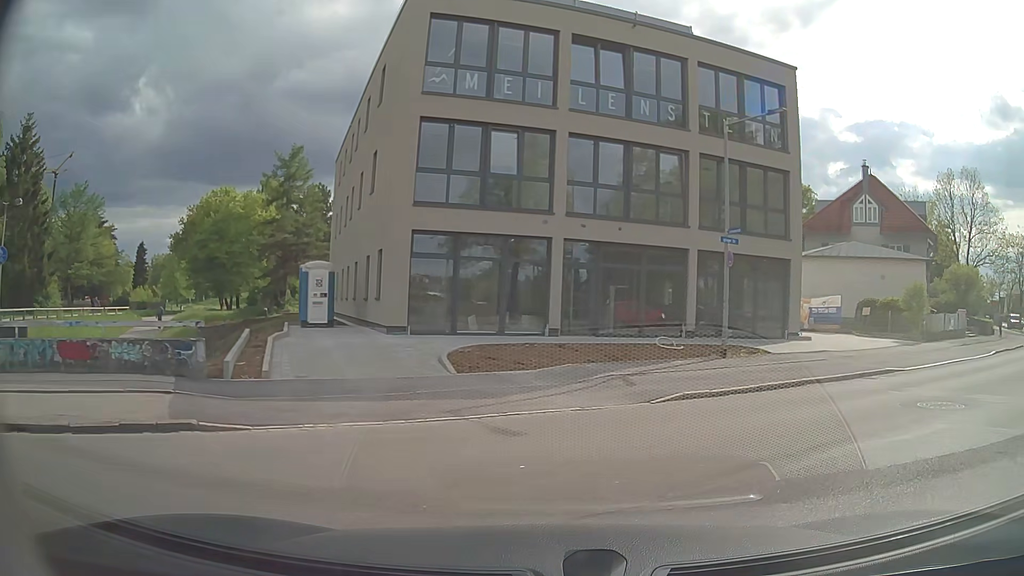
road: tertiary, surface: asphalt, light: Day
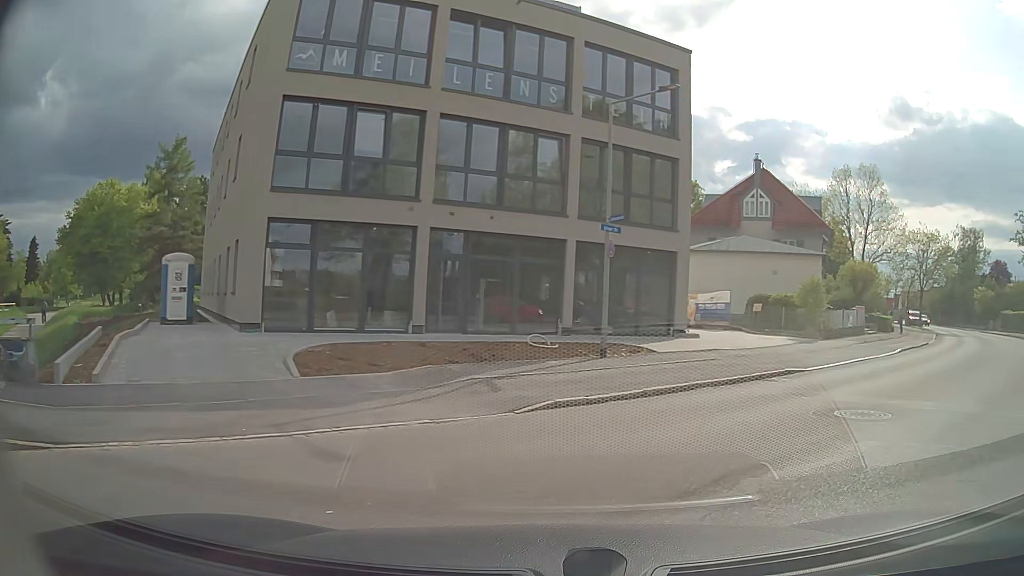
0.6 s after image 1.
(+0.2, +1.6) m; +12°
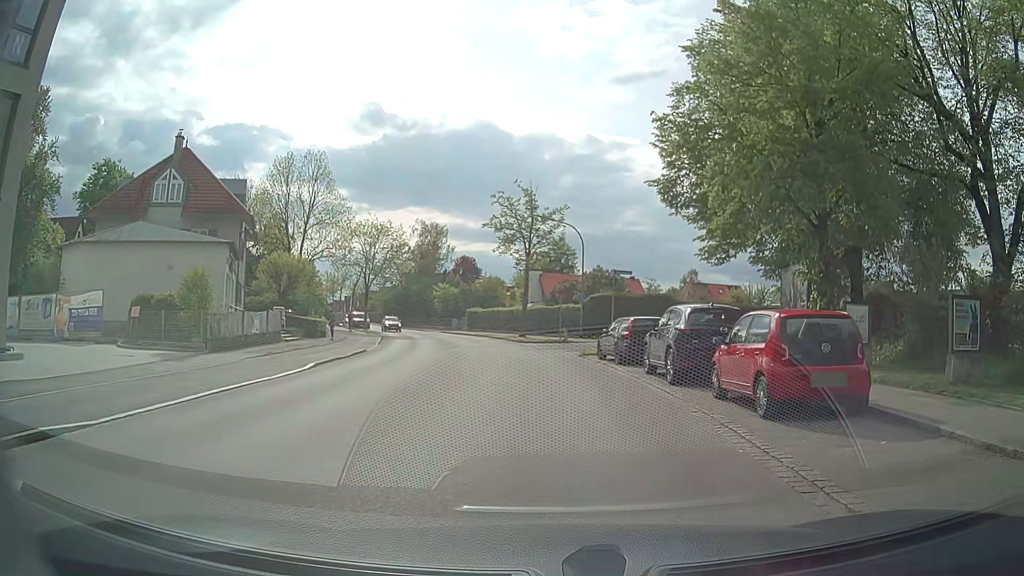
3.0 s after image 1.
(+4.3, +7.7) m; +45°
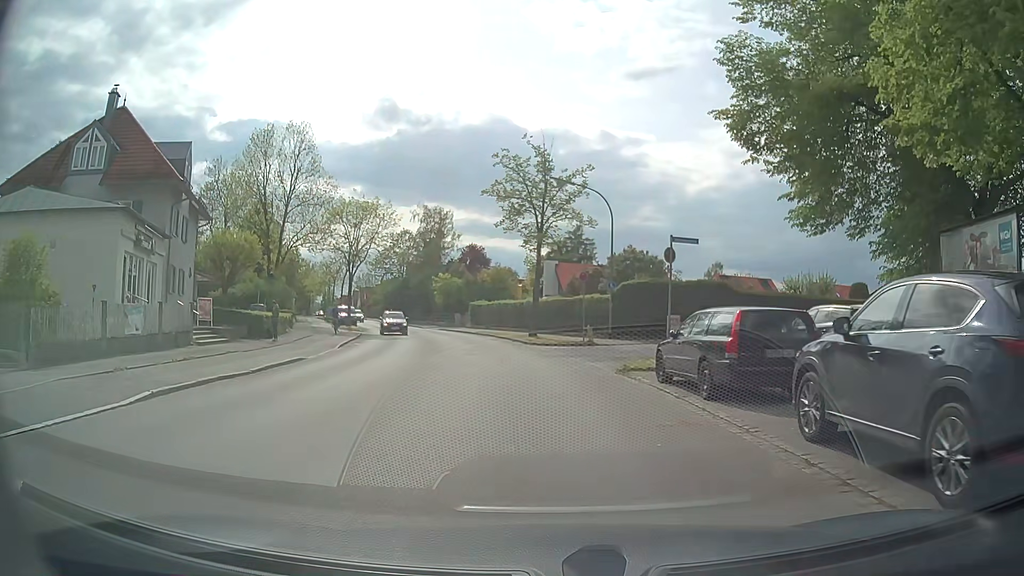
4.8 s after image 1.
(0.0, +10.0) m; -1°
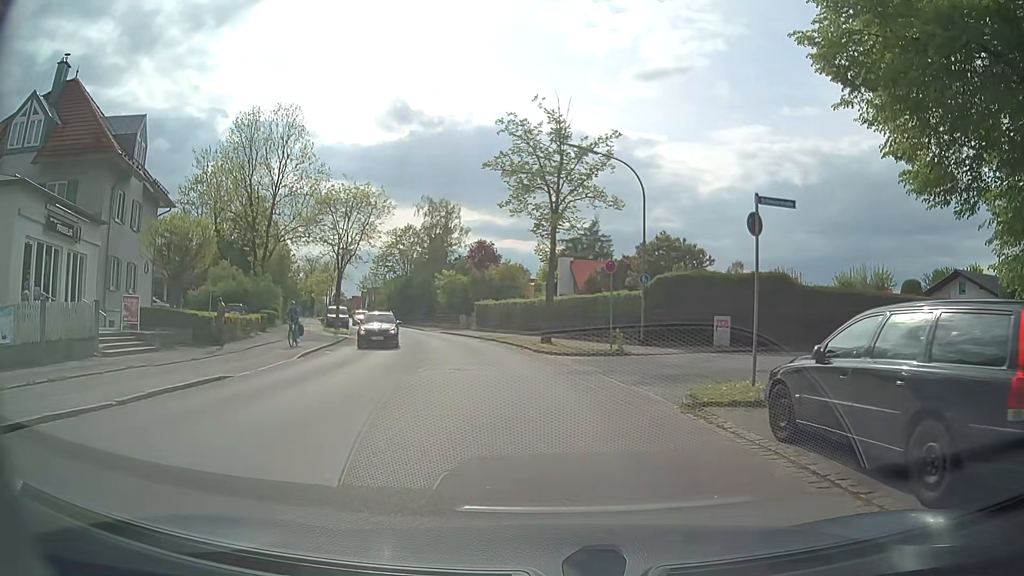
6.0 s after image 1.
(0.0, +6.2) m; -2°
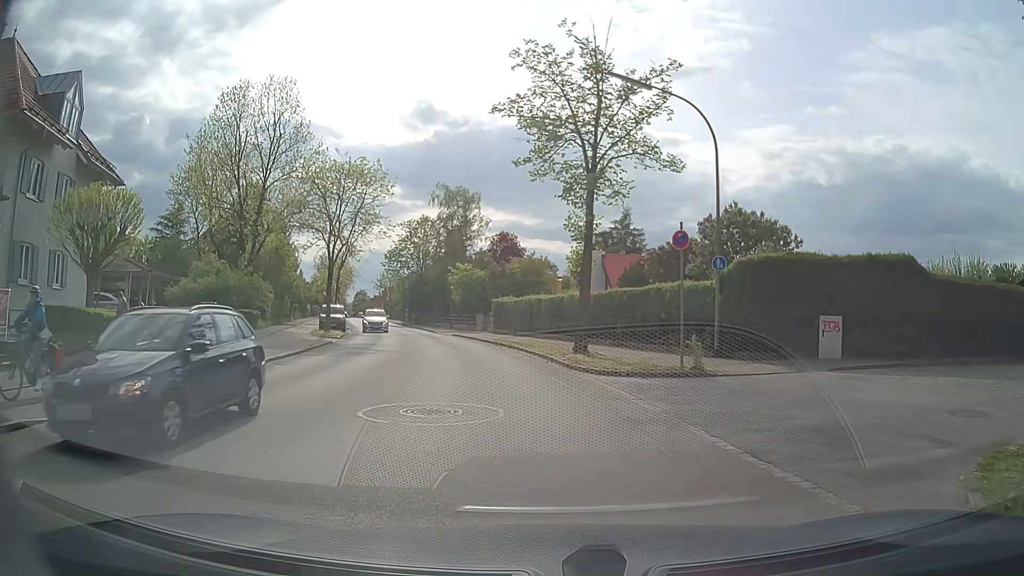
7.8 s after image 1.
(0.0, +7.5) m; -1°
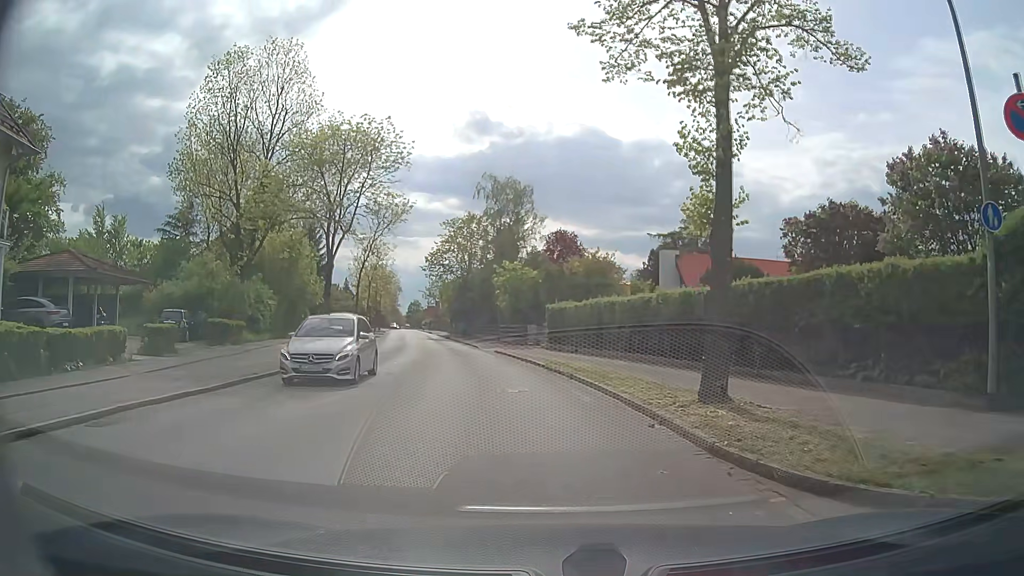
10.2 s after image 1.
(-0.4, +10.2) m; -5°
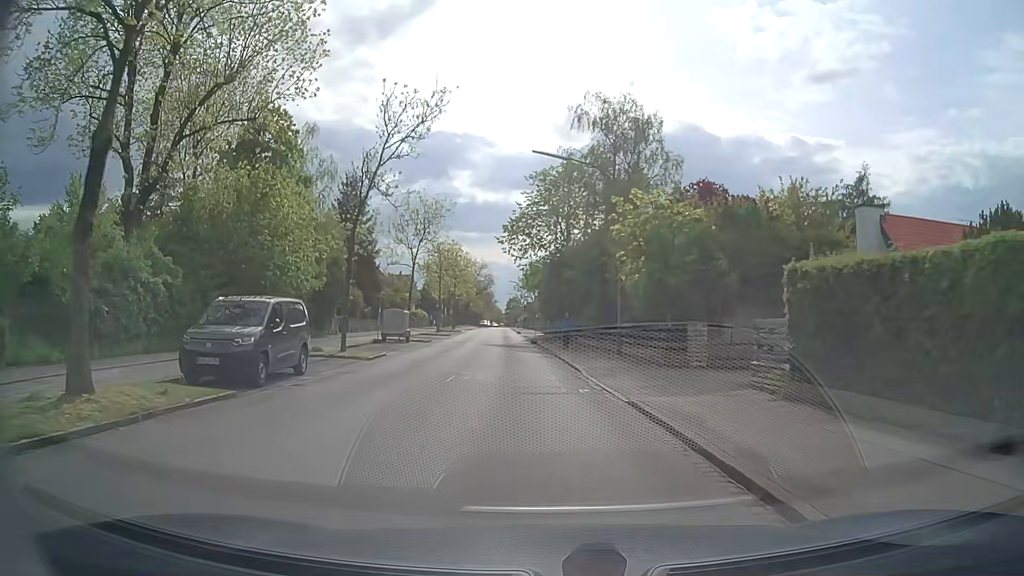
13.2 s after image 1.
(-1.7, +22.5) m; -8°
